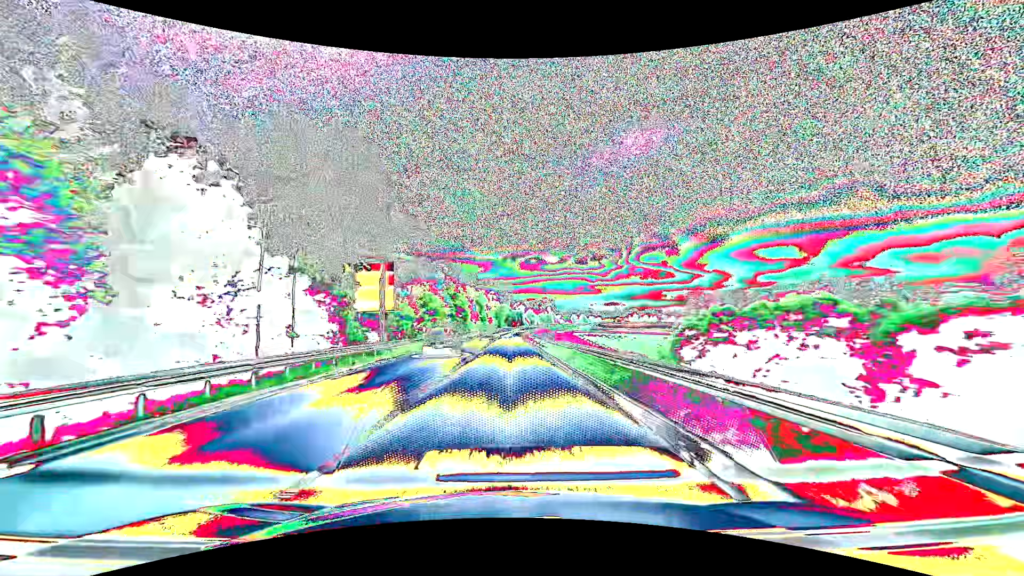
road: primary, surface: asphalt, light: Day
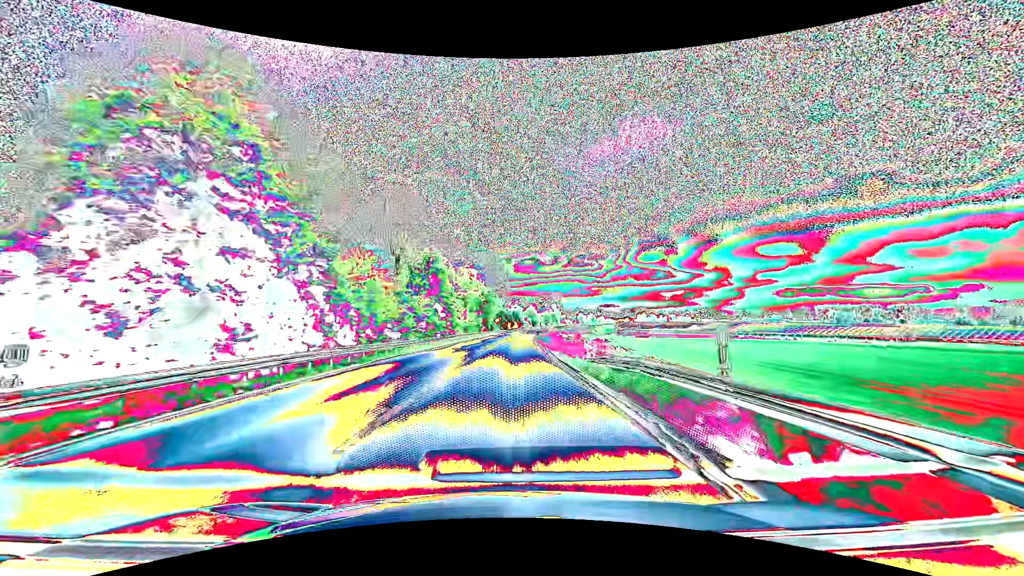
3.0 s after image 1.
(+0.6, +71.1) m; +1°
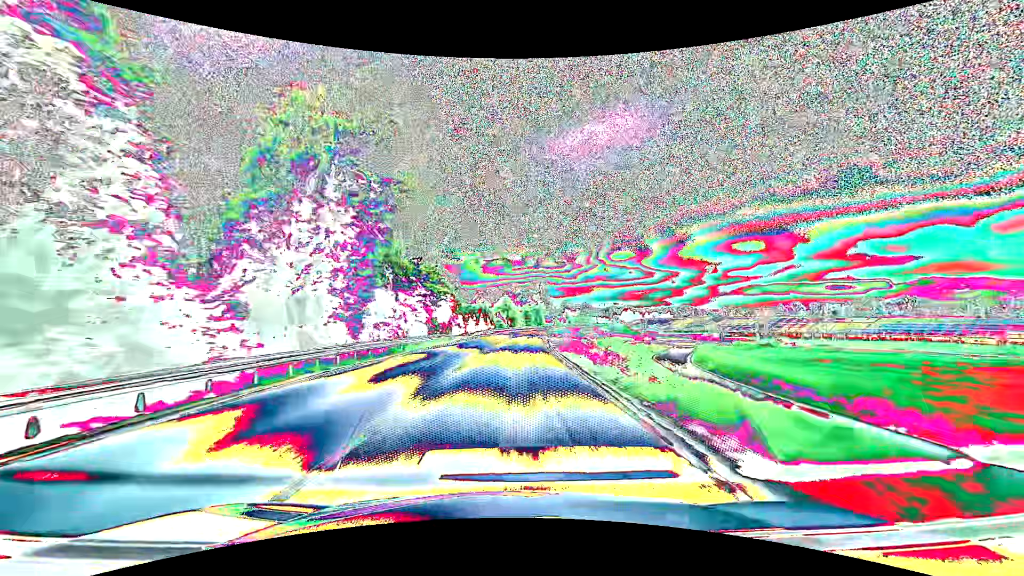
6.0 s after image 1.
(+2.0, +75.7) m; +3°
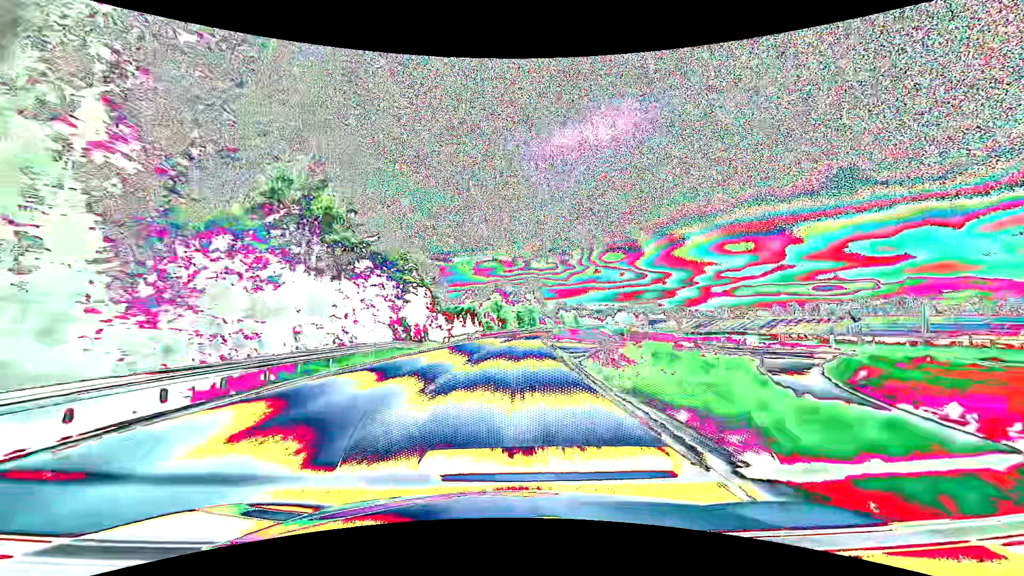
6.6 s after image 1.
(+0.1, +15.4) m; +1°
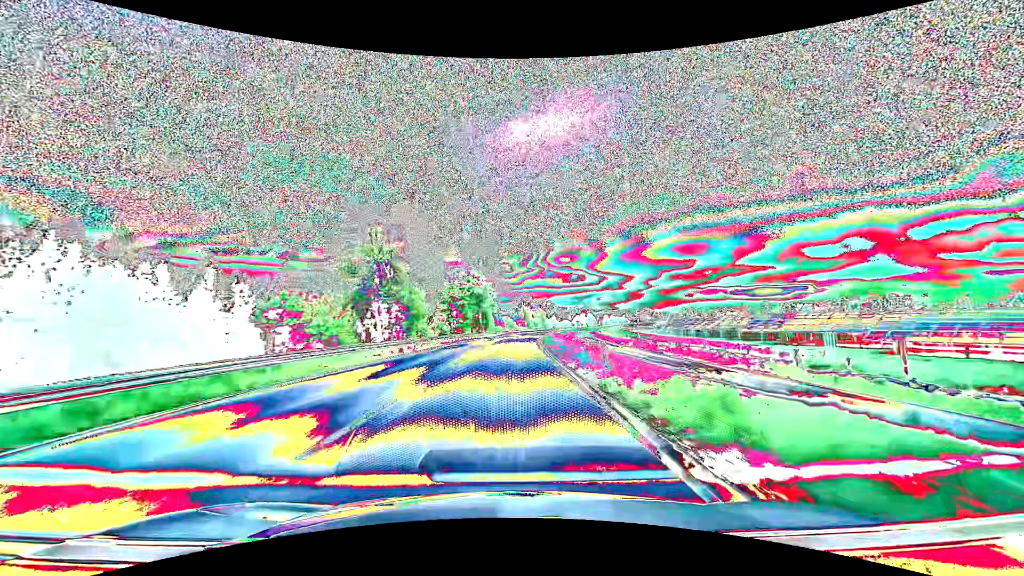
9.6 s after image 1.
(+4.1, +77.5) m; +6°
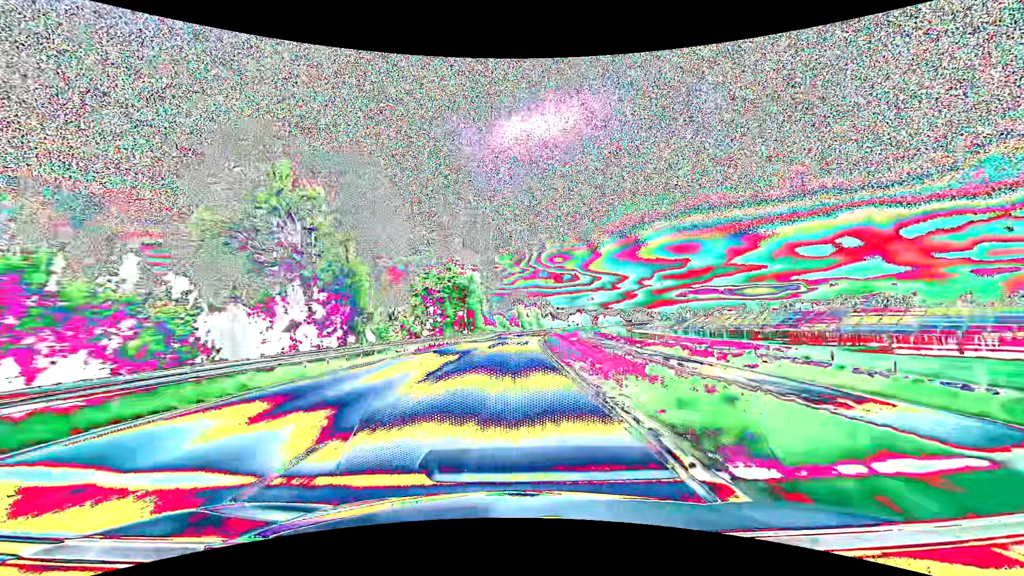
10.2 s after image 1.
(+0.2, +15.6) m; +1°
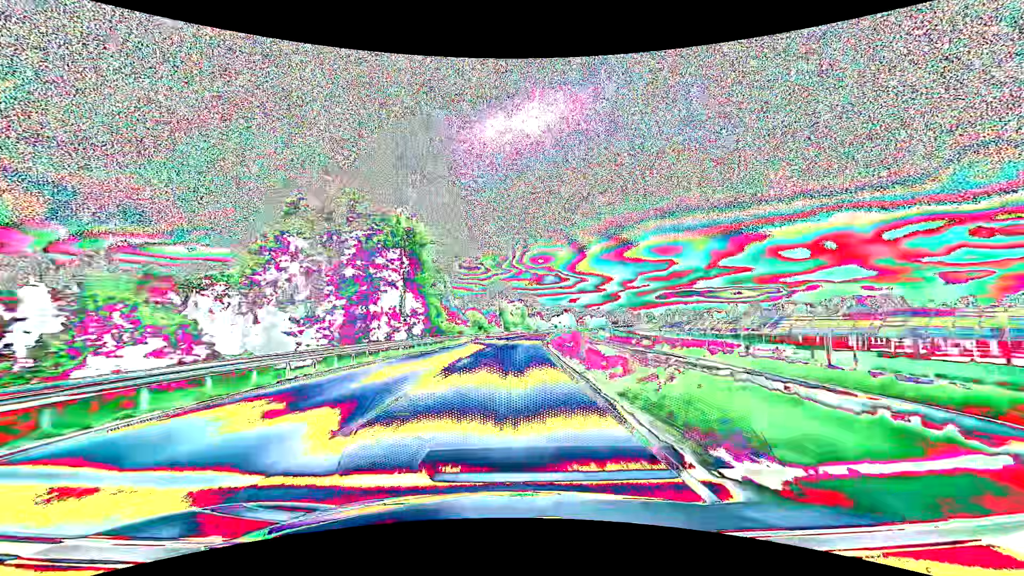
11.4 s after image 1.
(+0.5, +31.4) m; +2°
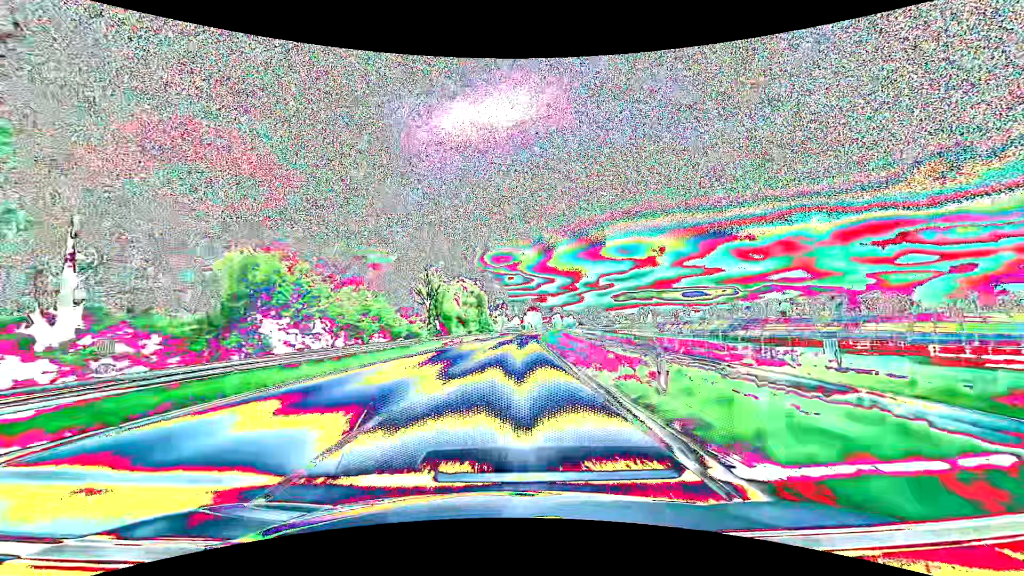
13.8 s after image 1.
(+2.7, +62.9) m; +5°
(0, +10) (0, +20) (+1, +30) (+1, +40) (+1, +50) (+2, +60) (+3, +70) (+3, +80) (+4, +90) (+5, +100) m
